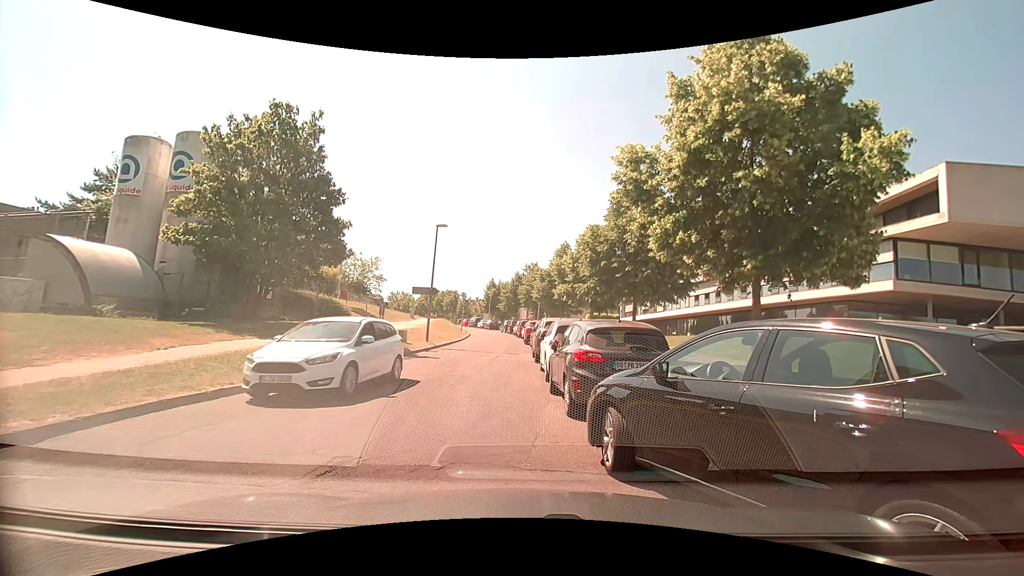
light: Day
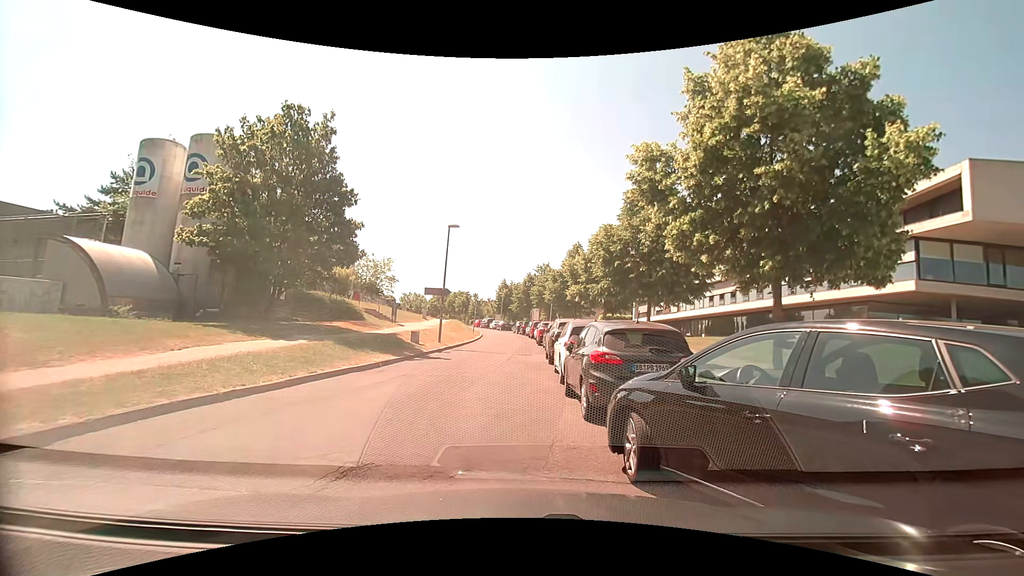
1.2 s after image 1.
(0.0, +0.2) m; 0°
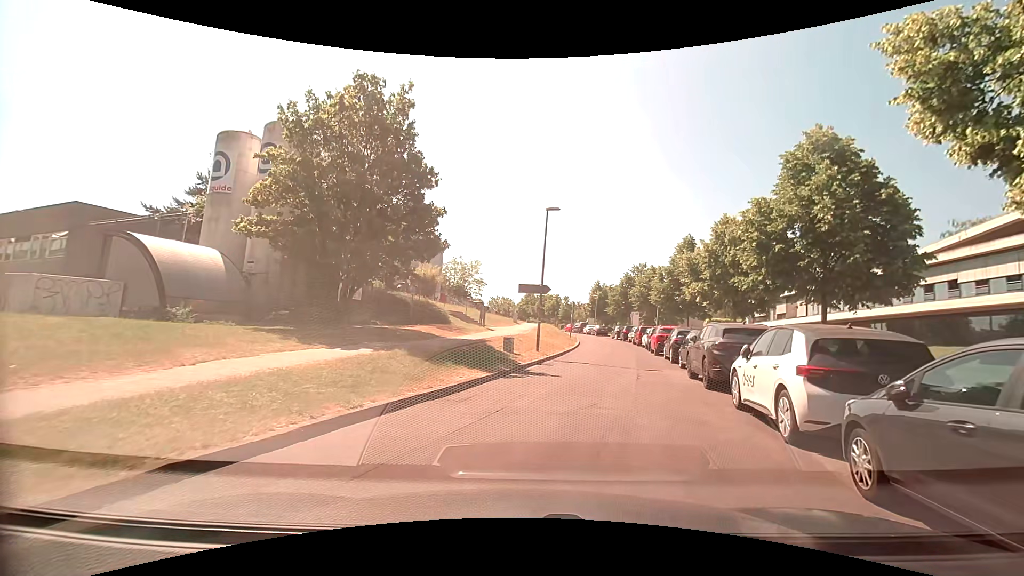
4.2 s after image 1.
(-0.9, +5.4) m; -9°
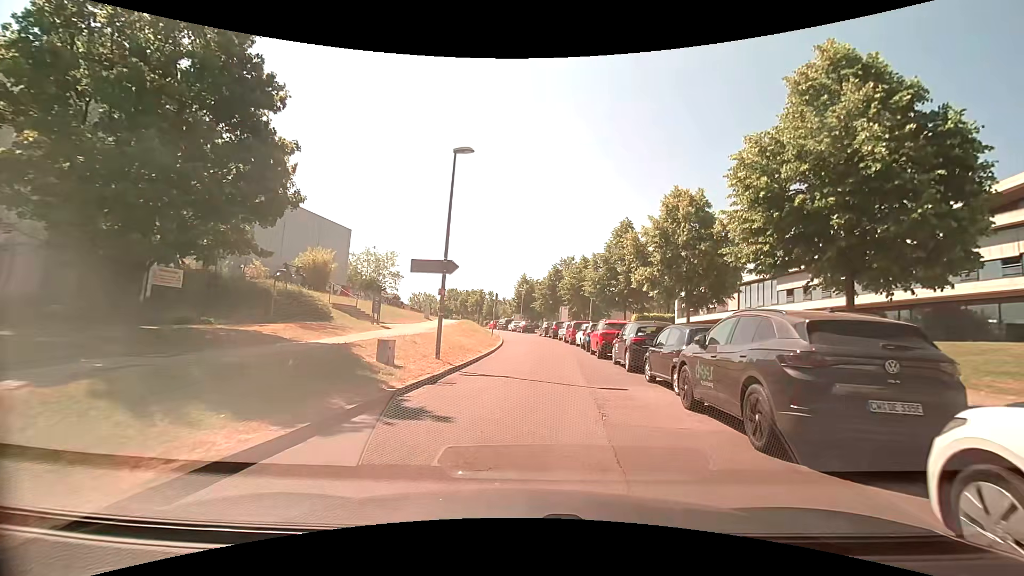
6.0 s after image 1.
(+0.6, +7.1) m; +7°
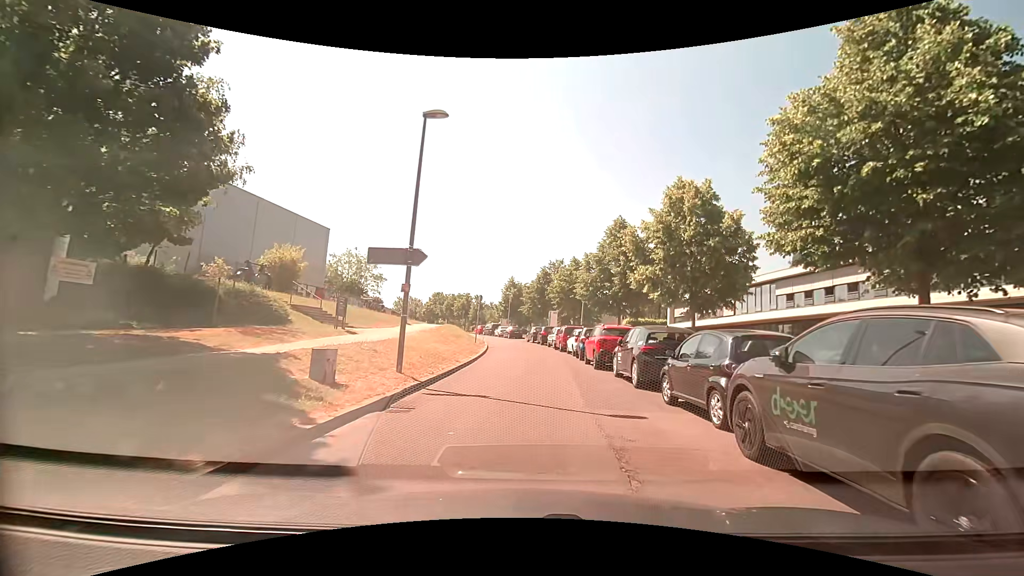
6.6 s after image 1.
(+0.1, +3.0) m; +2°
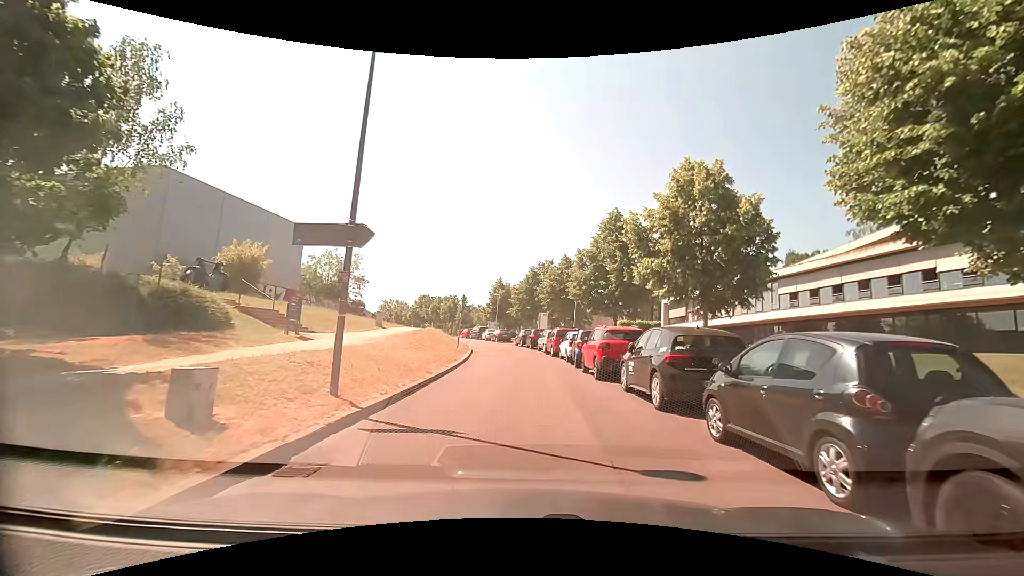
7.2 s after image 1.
(0.0, +3.2) m; +2°
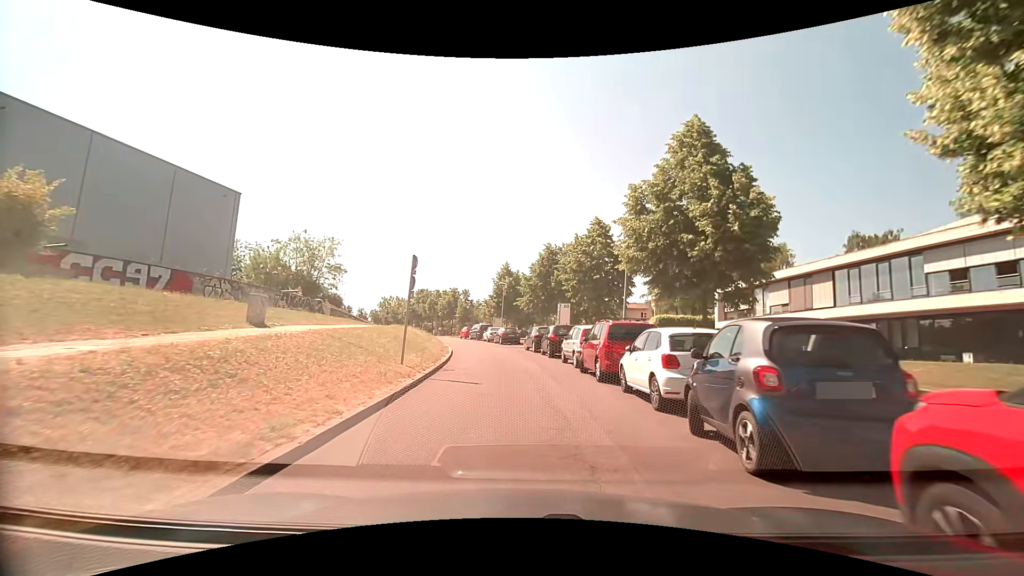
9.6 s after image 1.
(-0.2, +15.2) m; -2°
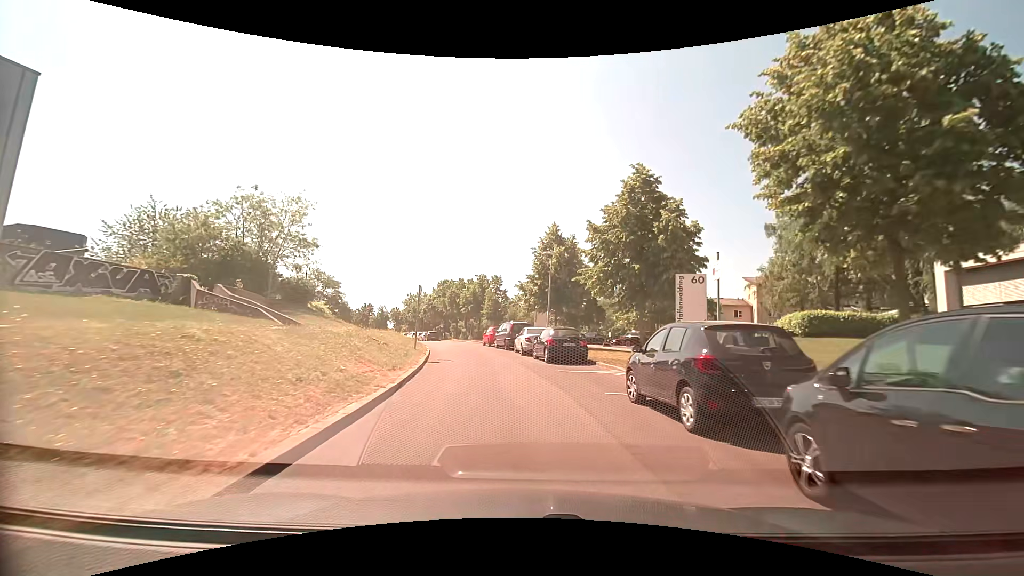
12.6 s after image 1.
(-1.0, +22.3) m; -5°
(0, +10) (-1, +20) (-3, +30) (-6, +39) (-8, +49) (-12, +59) (-15, +68) (-19, +77) (-23, +86) (-28, +95) m
